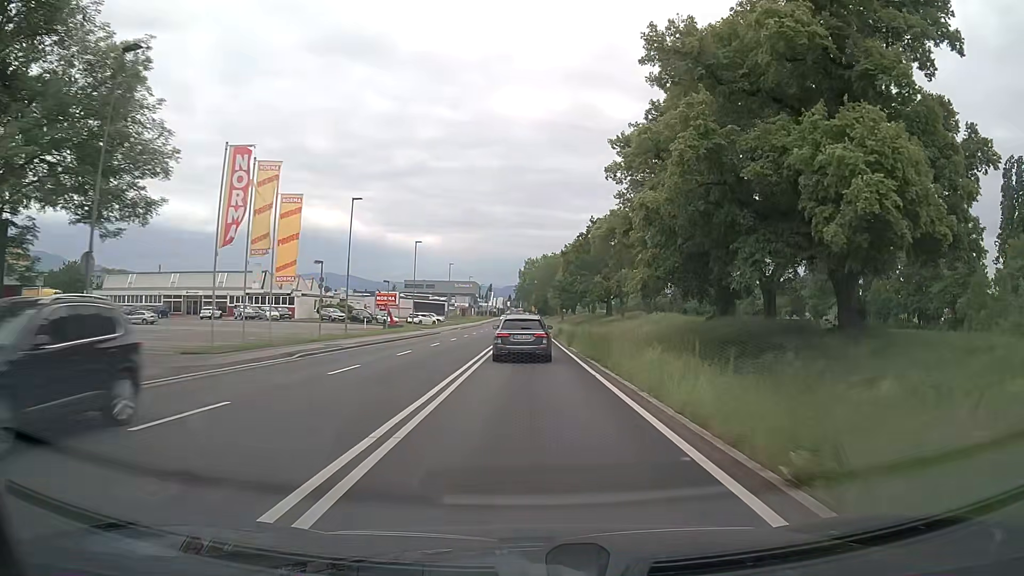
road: primary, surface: asphalt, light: Day
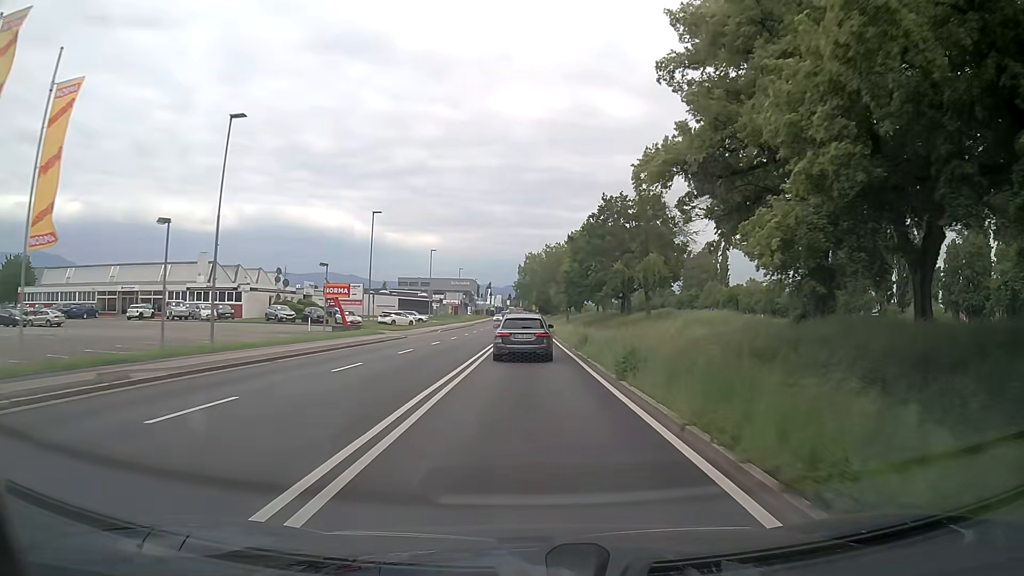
(-0.1, +17.5) m; 0°
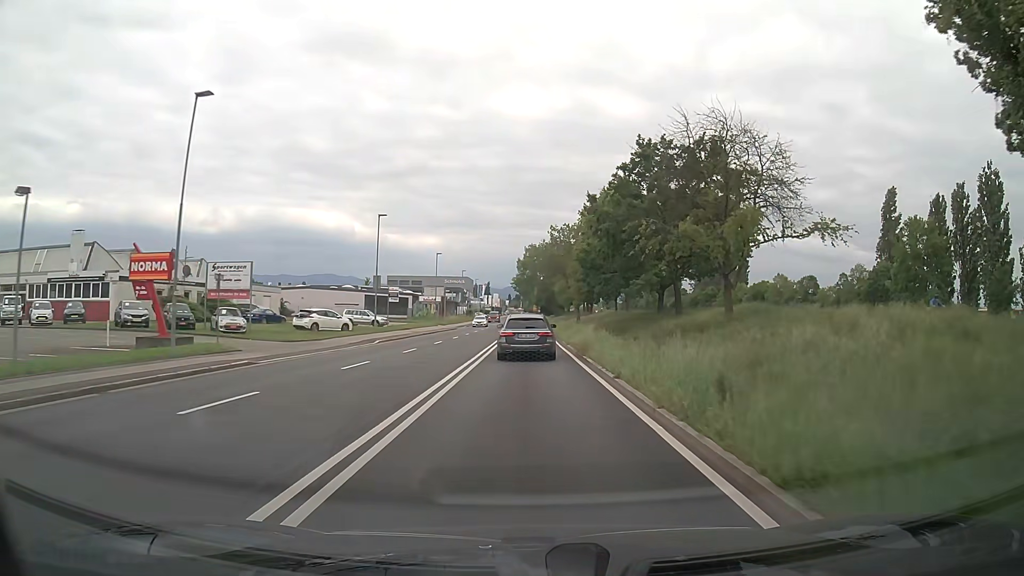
(0.0, +26.1) m; 0°
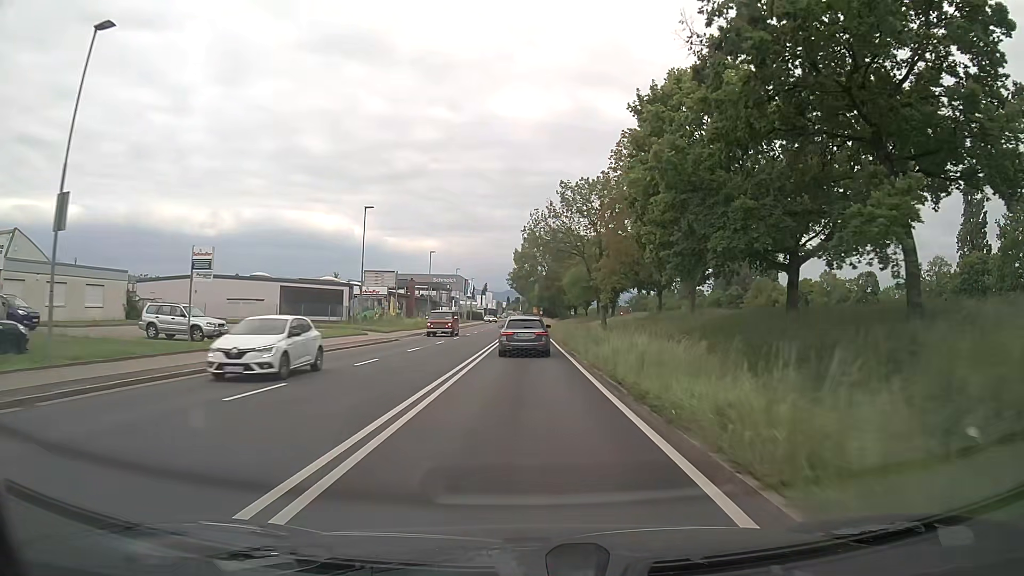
(+0.1, +34.3) m; 0°
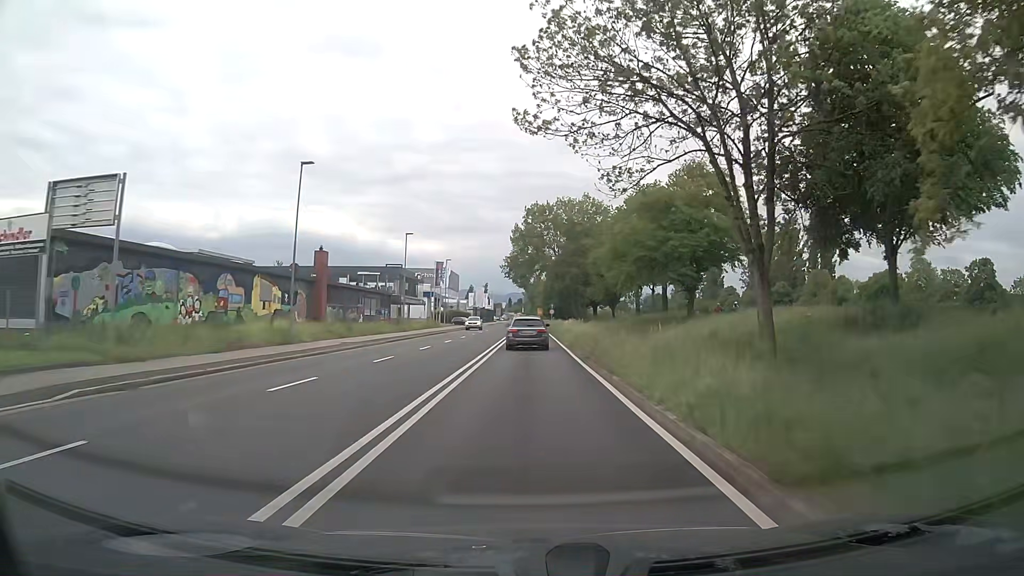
(-0.3, +43.5) m; -1°
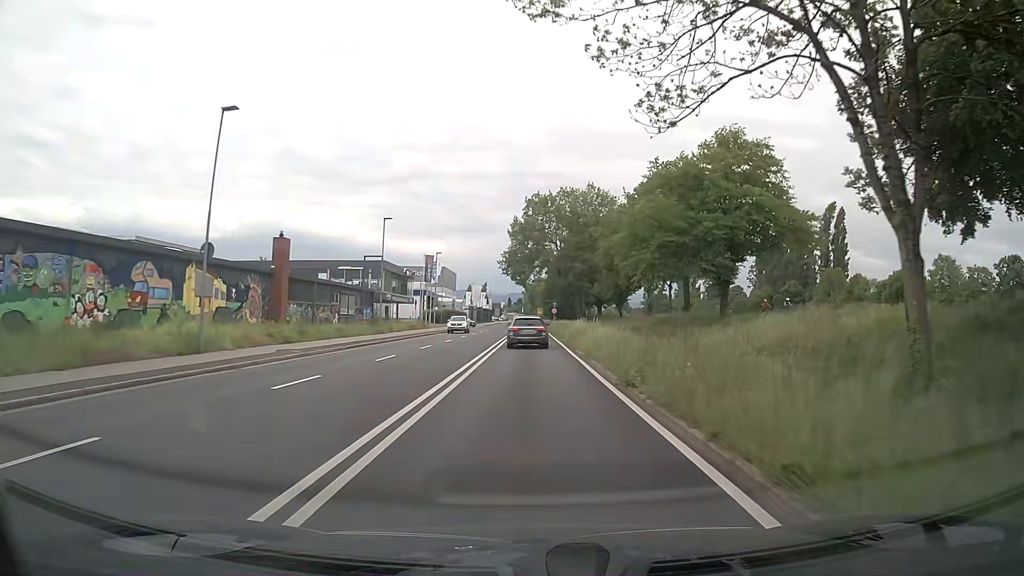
(0.0, +8.8) m; 0°
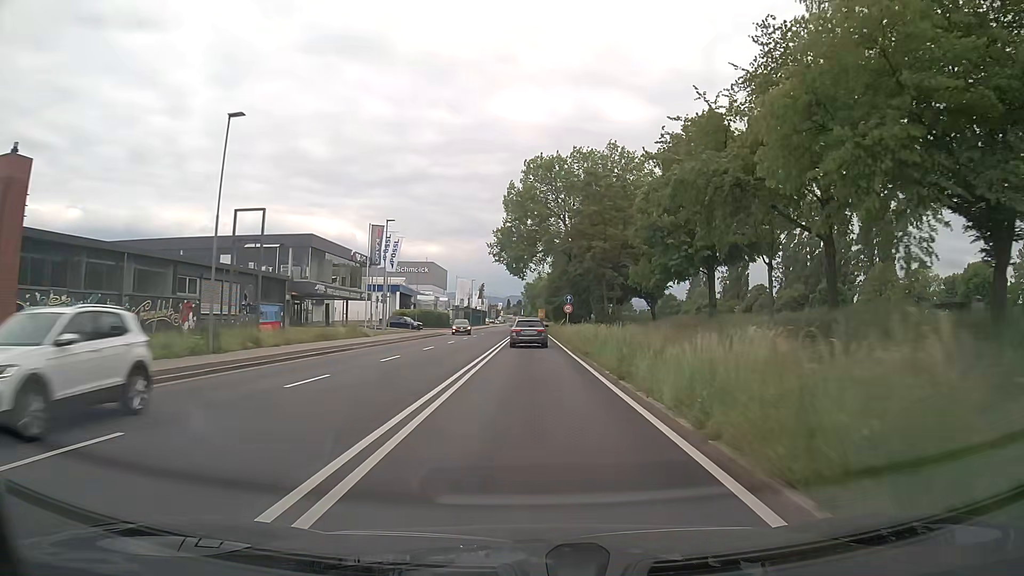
(-0.2, +26.5) m; 0°
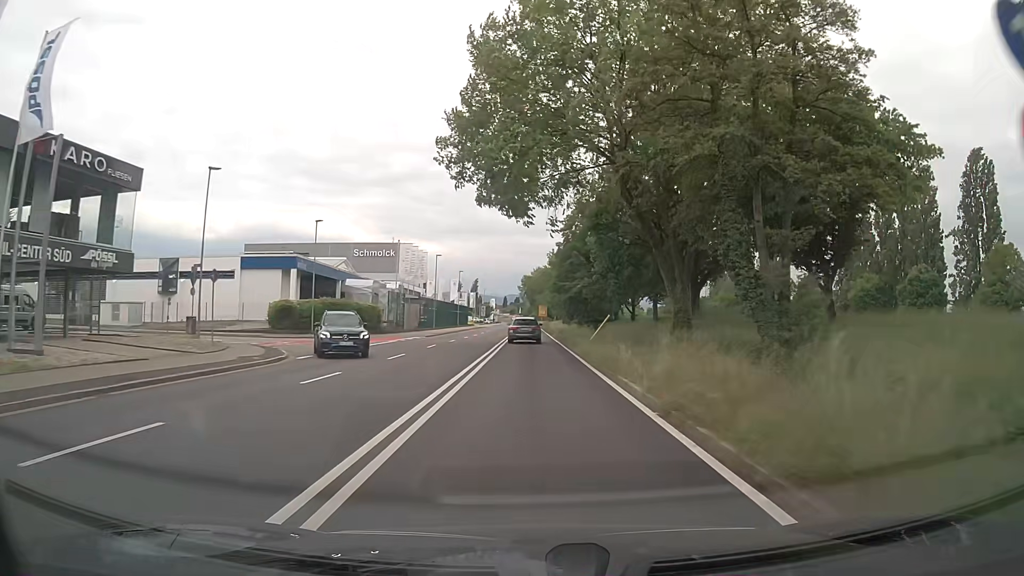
(0.0, +44.4) m; 0°
(0, +10) (0, +20) (0, +30) (0, +40) (0, +50) (0, +60) (0, +70) (0, +80) (0, +90) (0, +100) m
